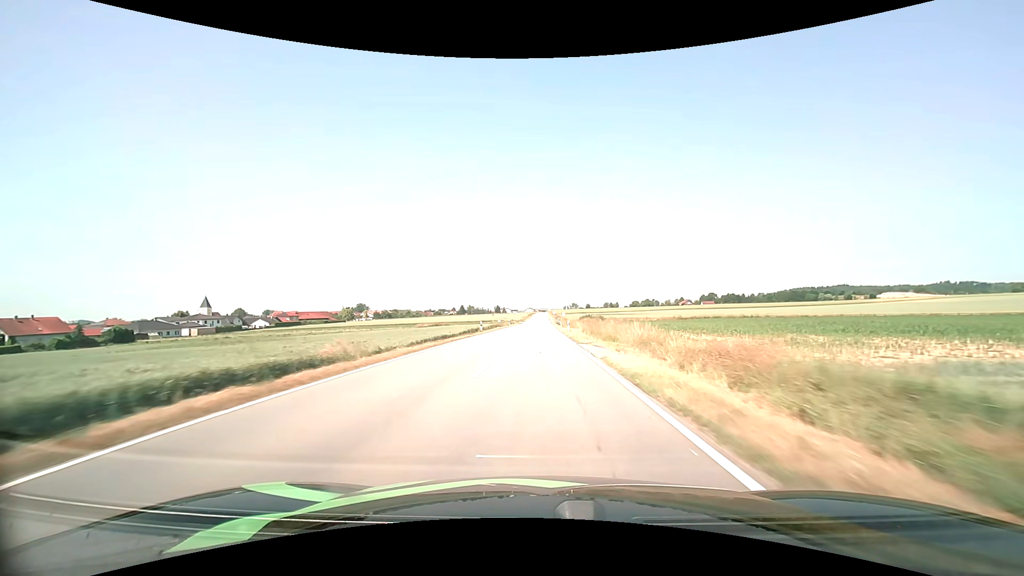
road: tertiary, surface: asphalt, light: Day
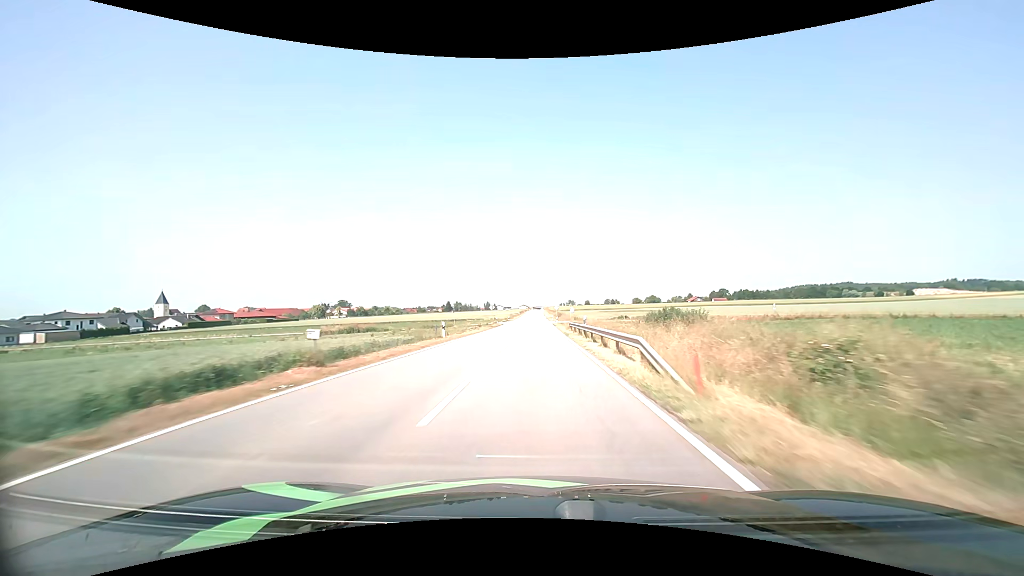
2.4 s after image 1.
(+0.3, +54.4) m; +1°
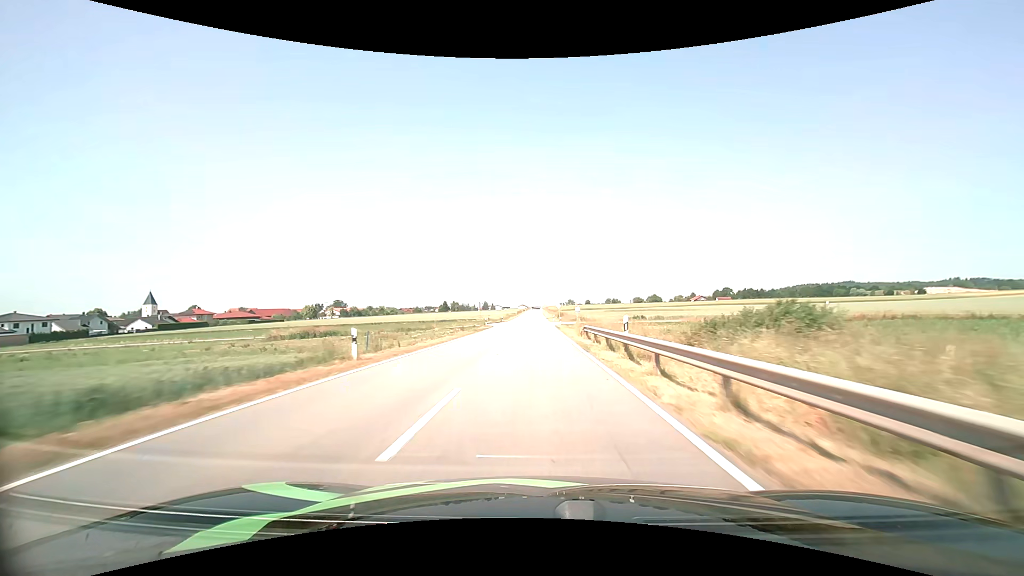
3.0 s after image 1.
(0.0, +13.7) m; 0°
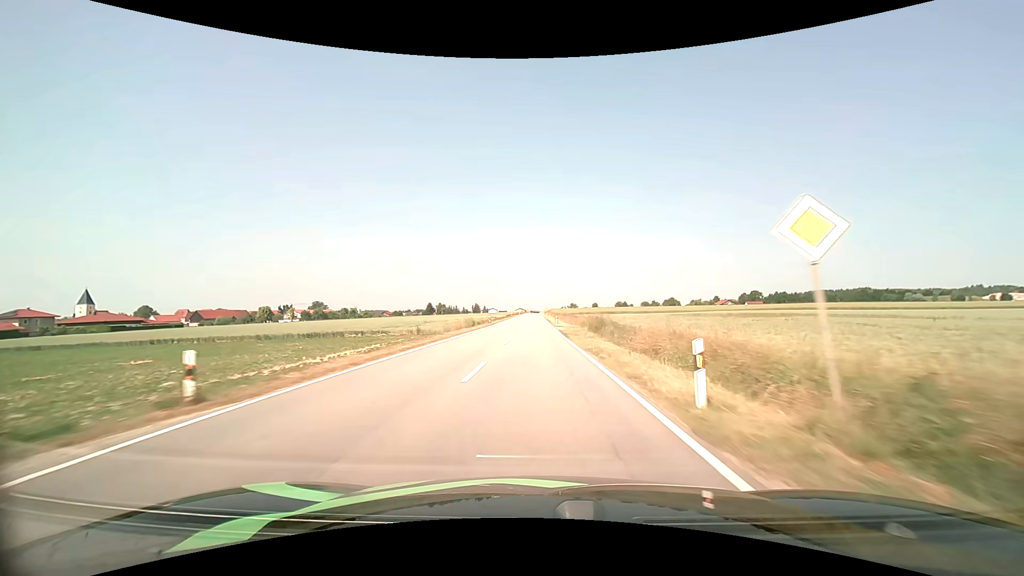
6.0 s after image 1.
(0.0, +69.6) m; 0°
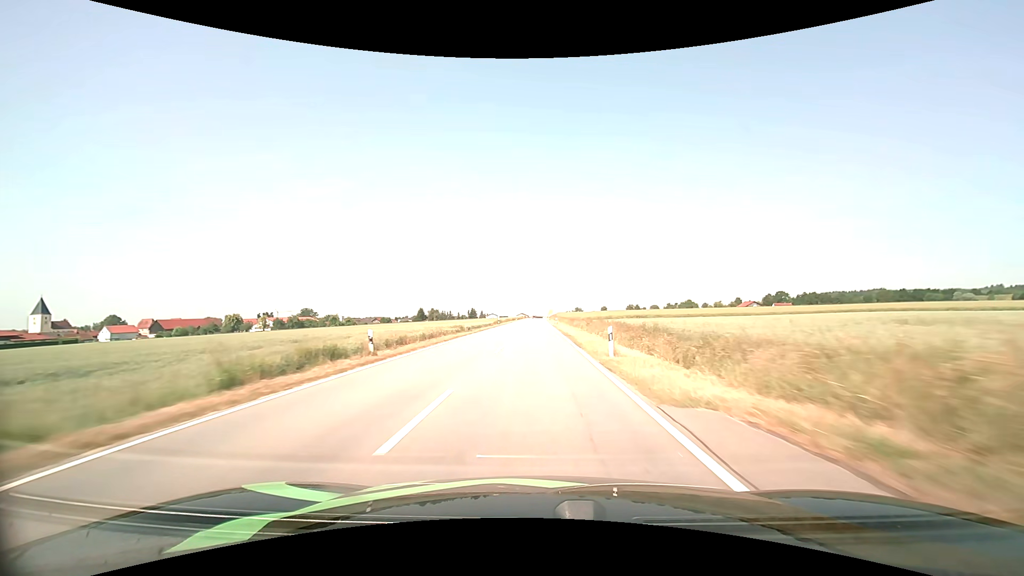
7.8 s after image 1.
(-0.1, +42.3) m; 0°
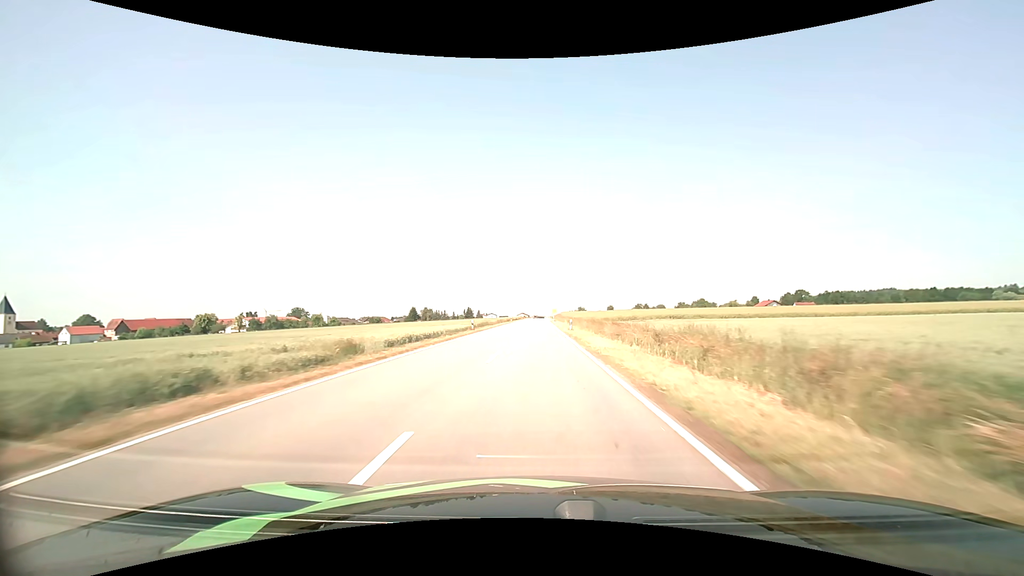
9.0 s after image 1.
(0.0, +28.4) m; 0°
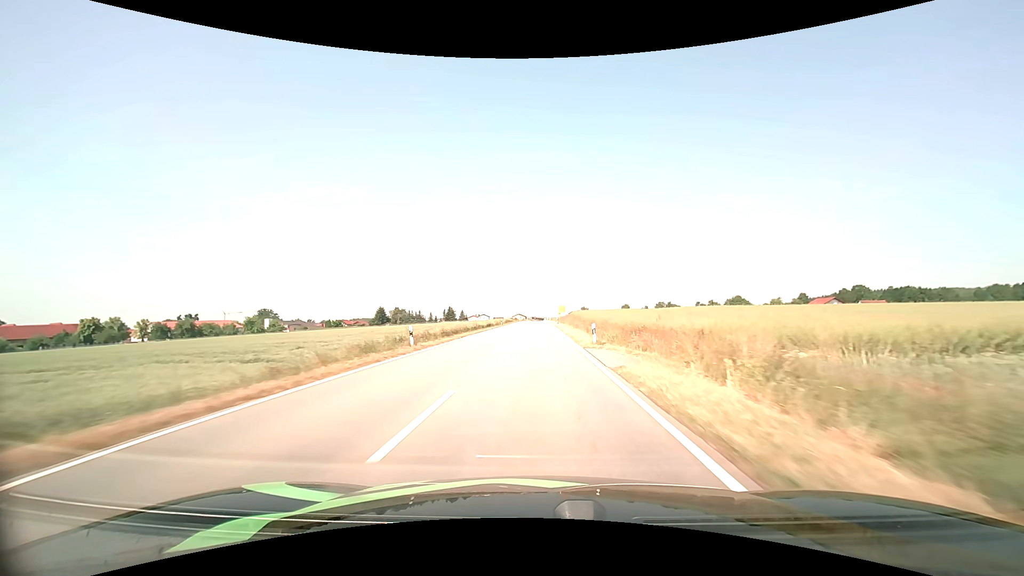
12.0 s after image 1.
(+0.4, +71.6) m; 0°
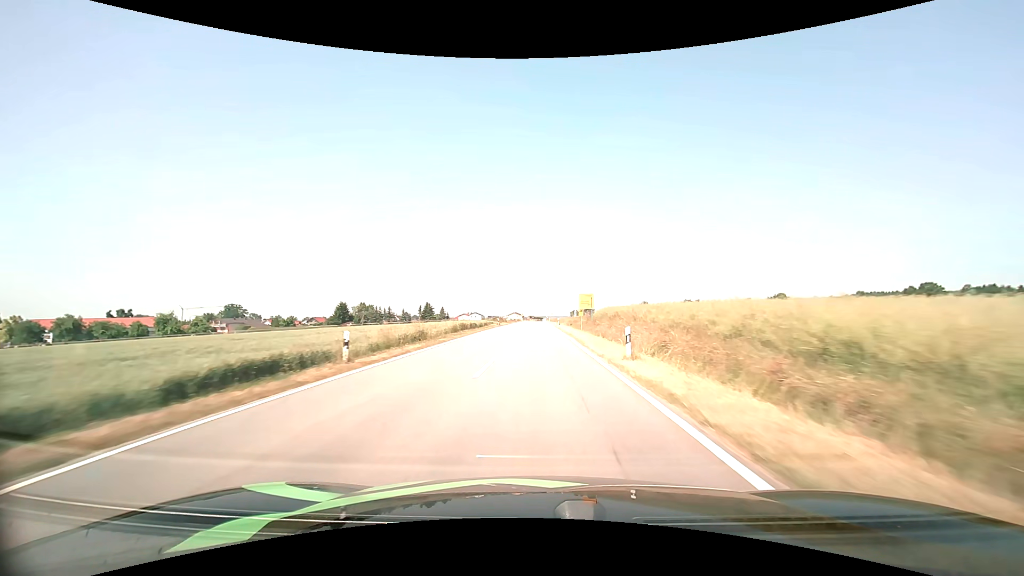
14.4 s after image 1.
(0.0, +56.2) m; 0°
(0, +10) (0, +20) (0, +30) (0, +40) (0, +50) (0, +60) (0, +70) (0, +80) (0, +90) (0, +100) m
